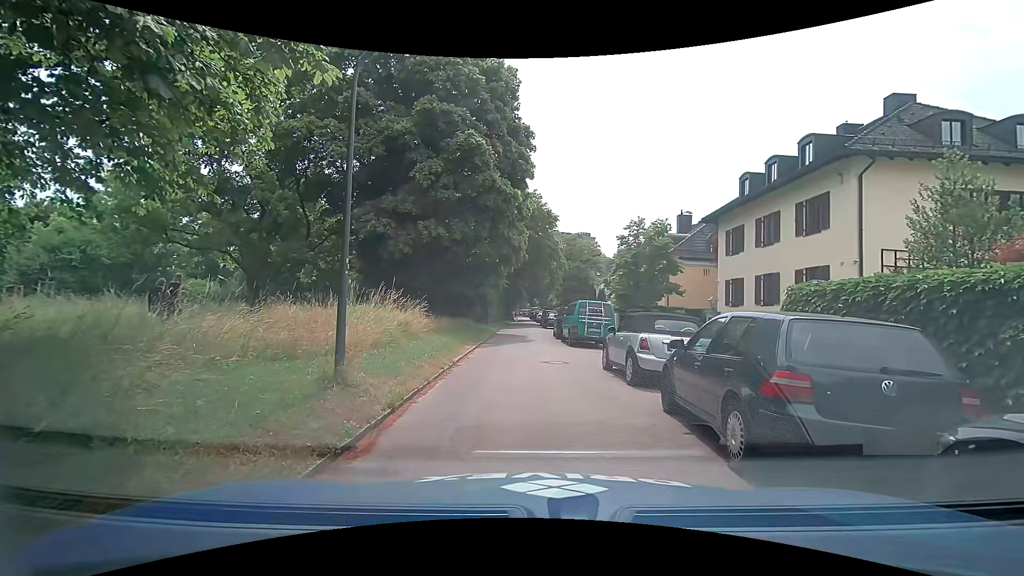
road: residential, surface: asphalt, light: Day
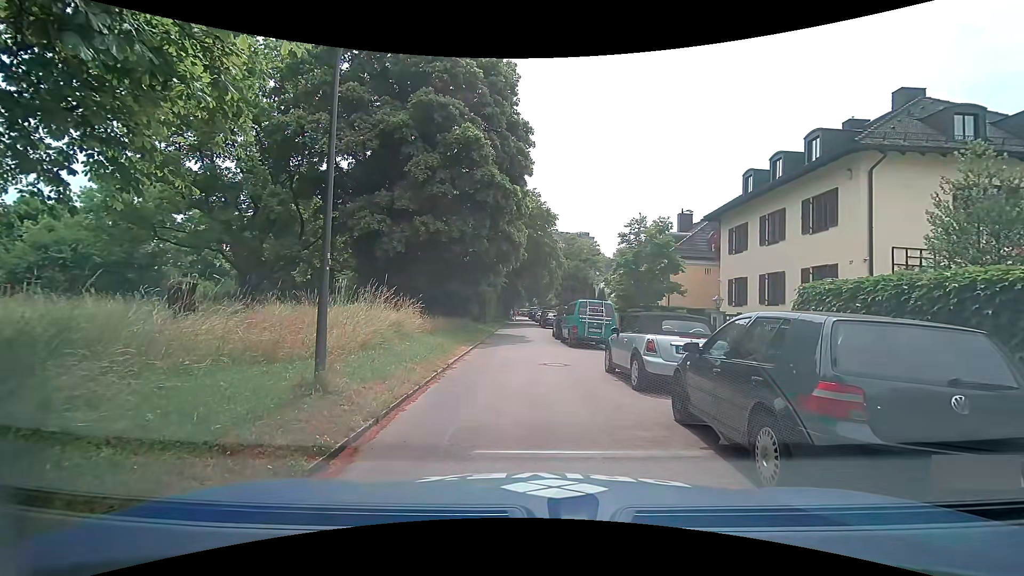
(0.0, +0.6) m; 0°
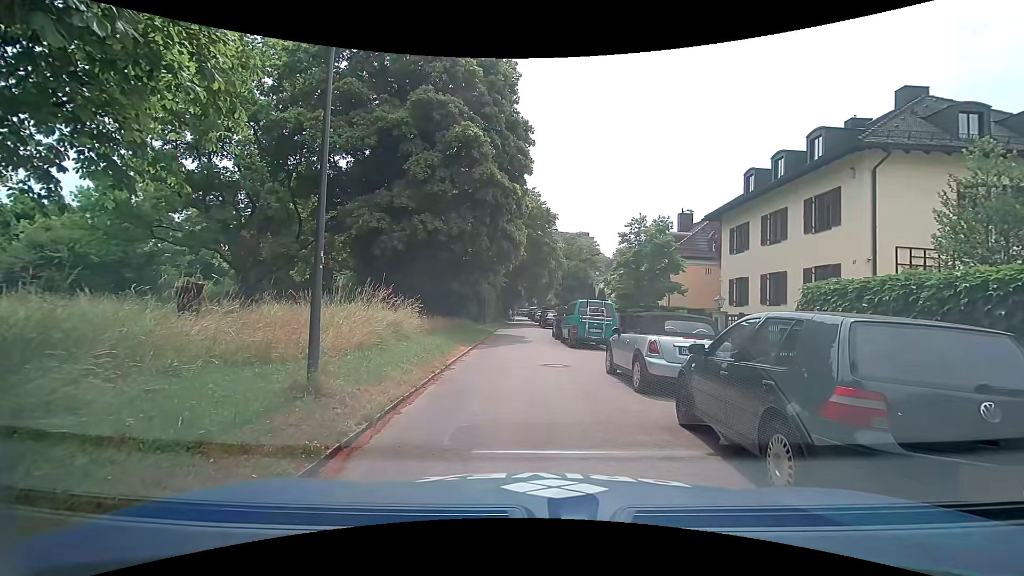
(0.0, +0.2) m; 0°
